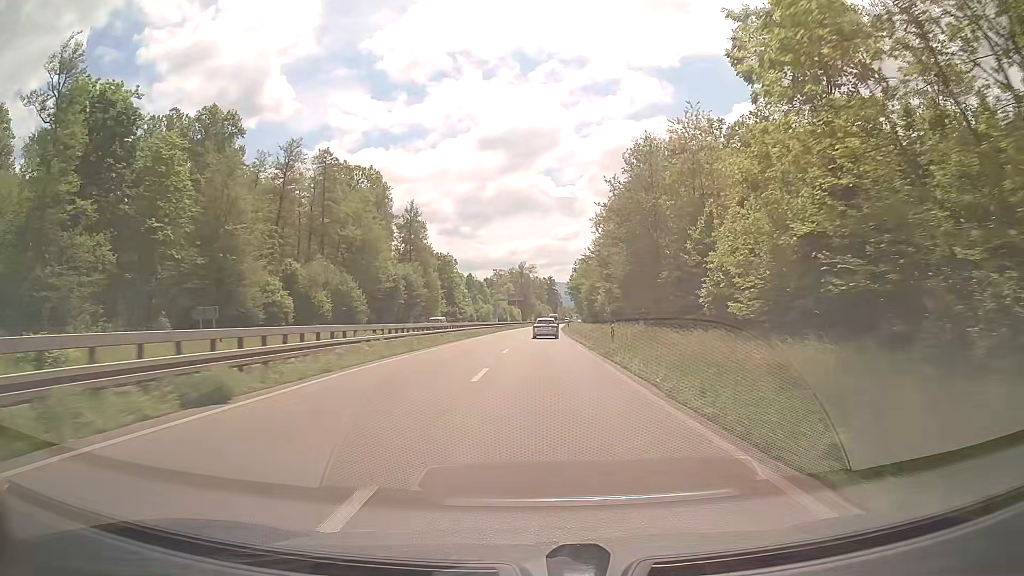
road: trunk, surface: asphalt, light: Day
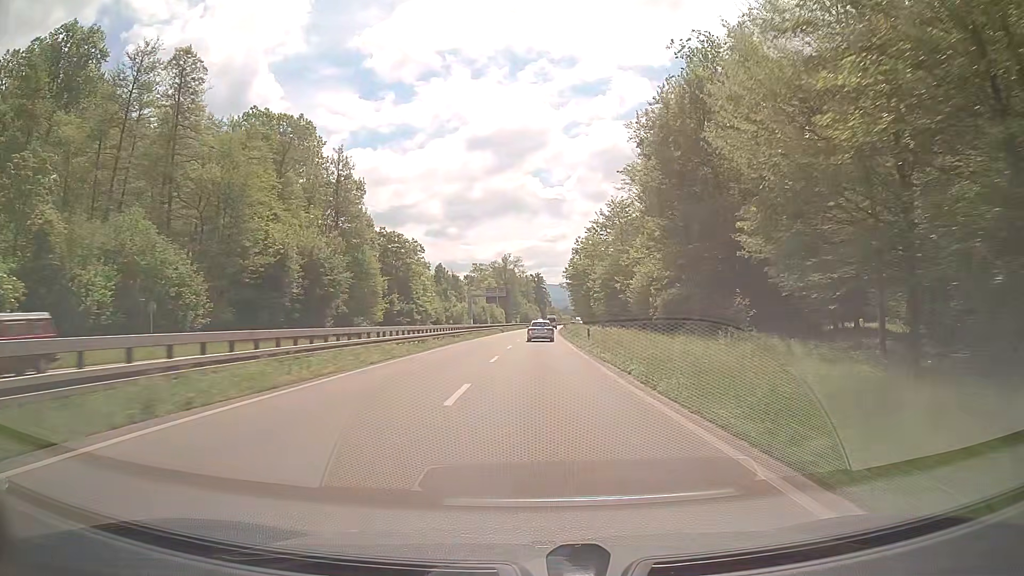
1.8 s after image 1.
(+0.4, +40.5) m; +1°
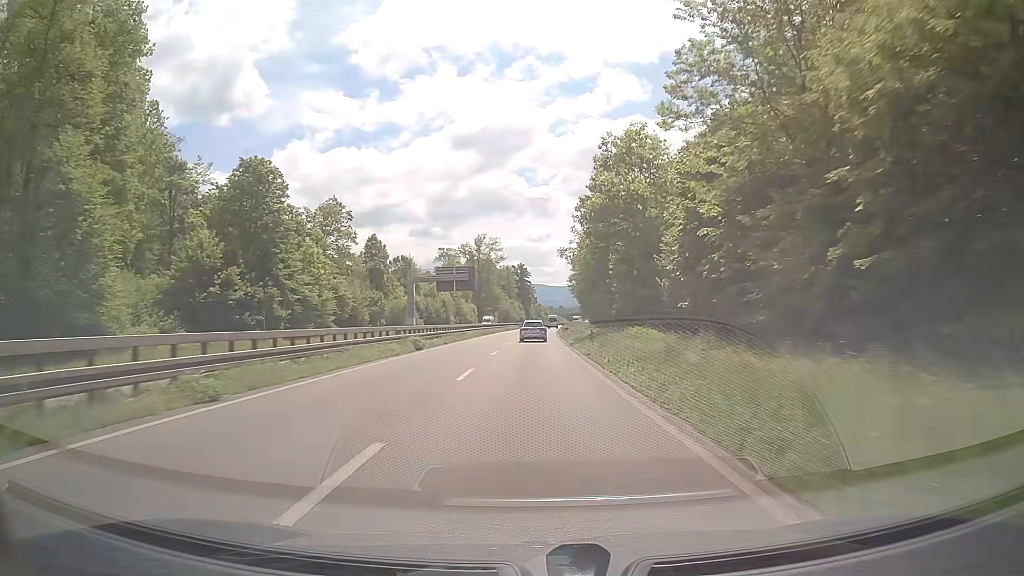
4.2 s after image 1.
(+0.7, +55.5) m; +1°
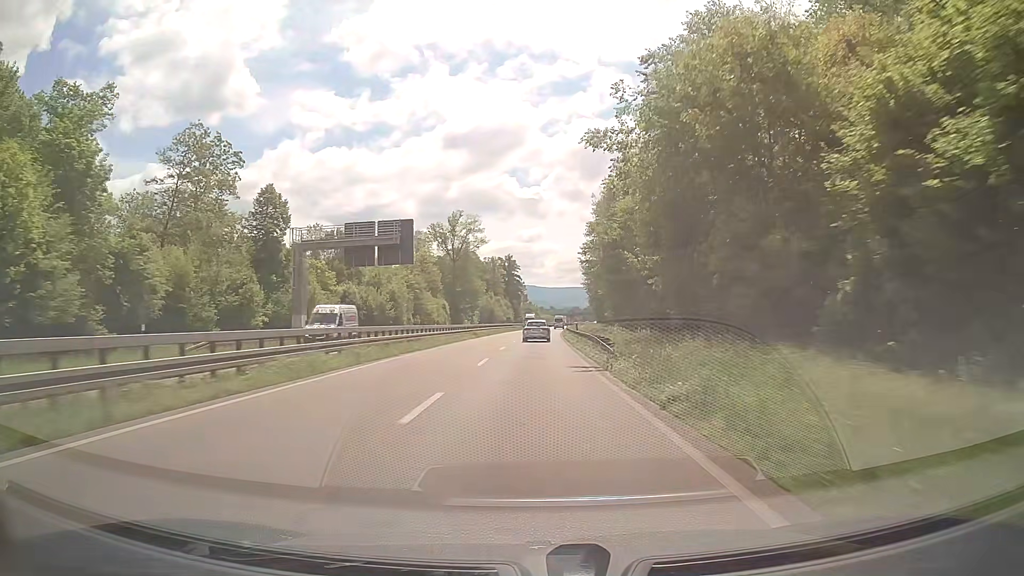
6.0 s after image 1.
(+0.3, +42.5) m; +1°
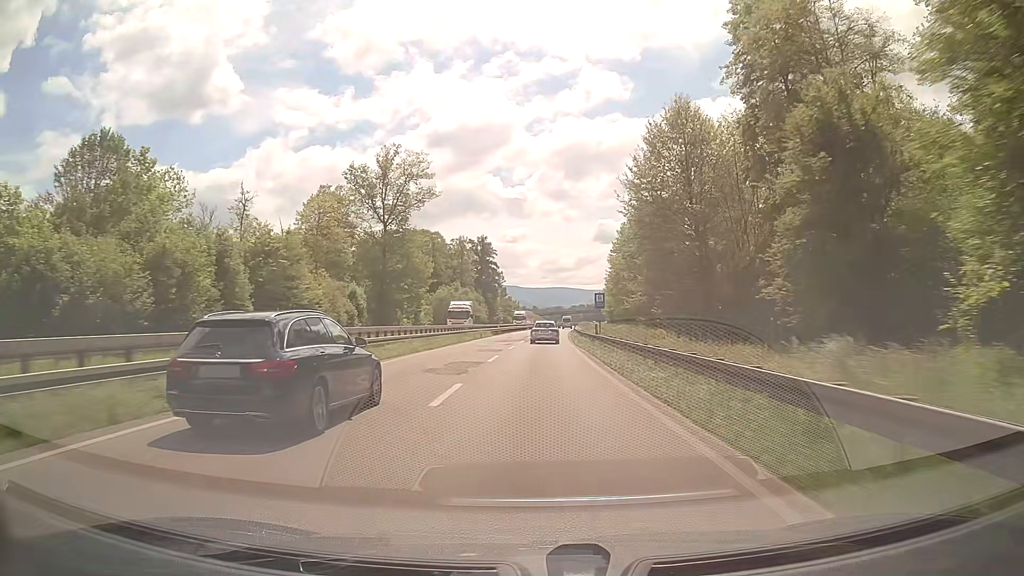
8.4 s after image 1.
(+0.7, +58.4) m; +1°
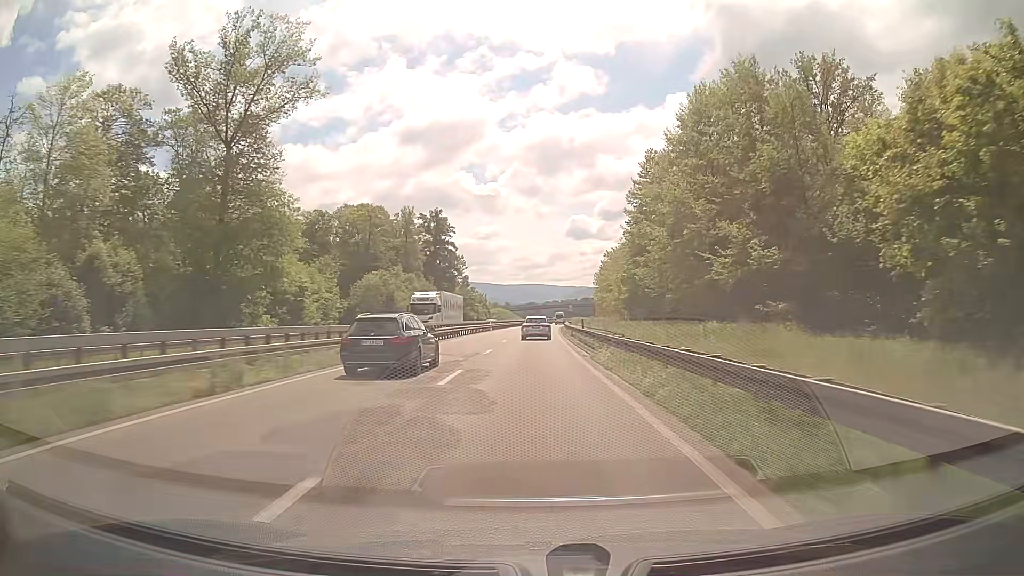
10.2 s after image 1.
(+1.0, +45.2) m; +3°
(0, +10) (0, +20) (0, +30) (0, +40) (0, +50) (+1, +60) (+1, +70) (+1, +80) (+2, +90) (+2, +100) m
